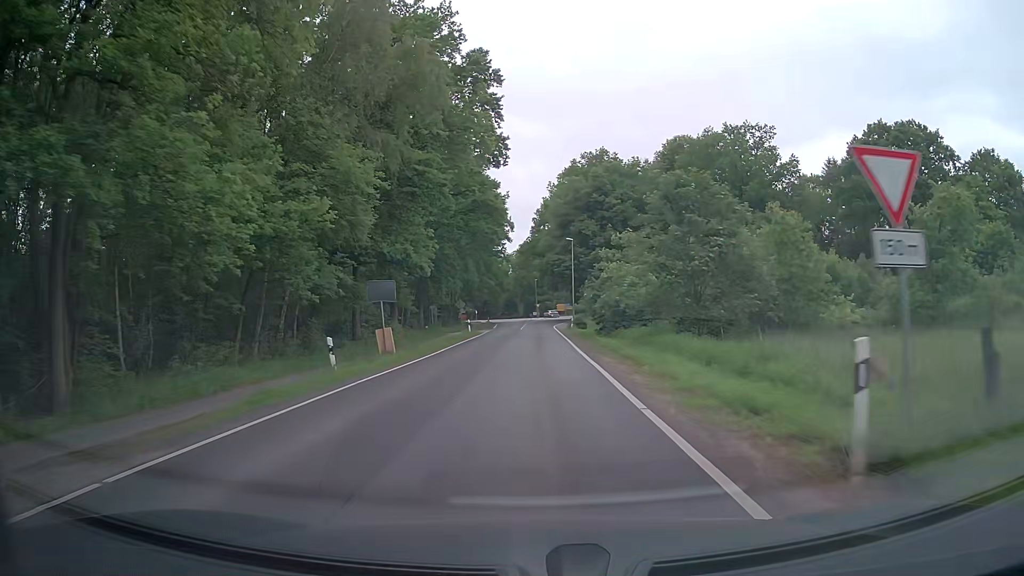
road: tertiary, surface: asphalt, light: Day
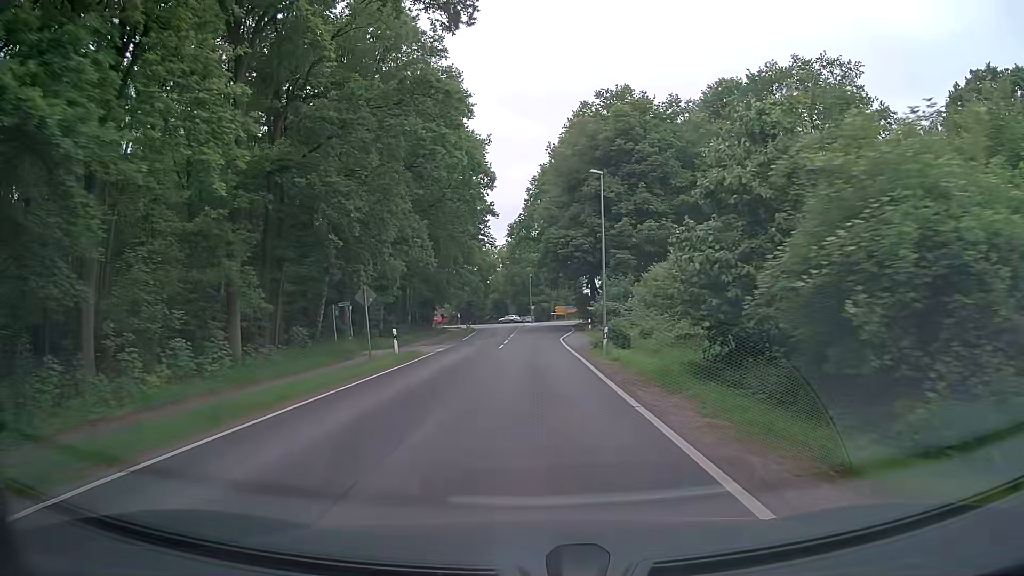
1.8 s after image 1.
(+0.3, +28.3) m; 0°
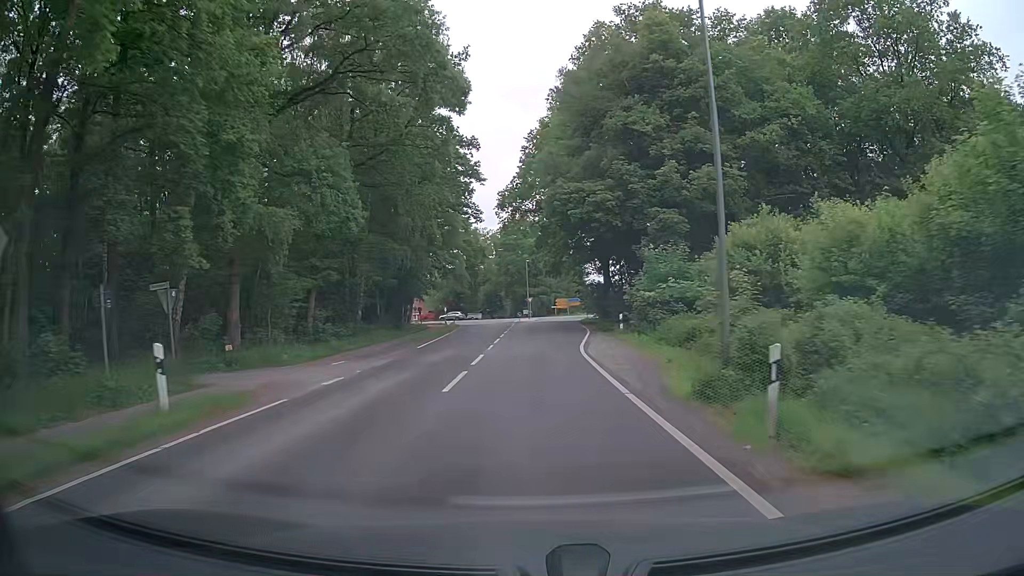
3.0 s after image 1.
(+0.2, +18.2) m; +1°
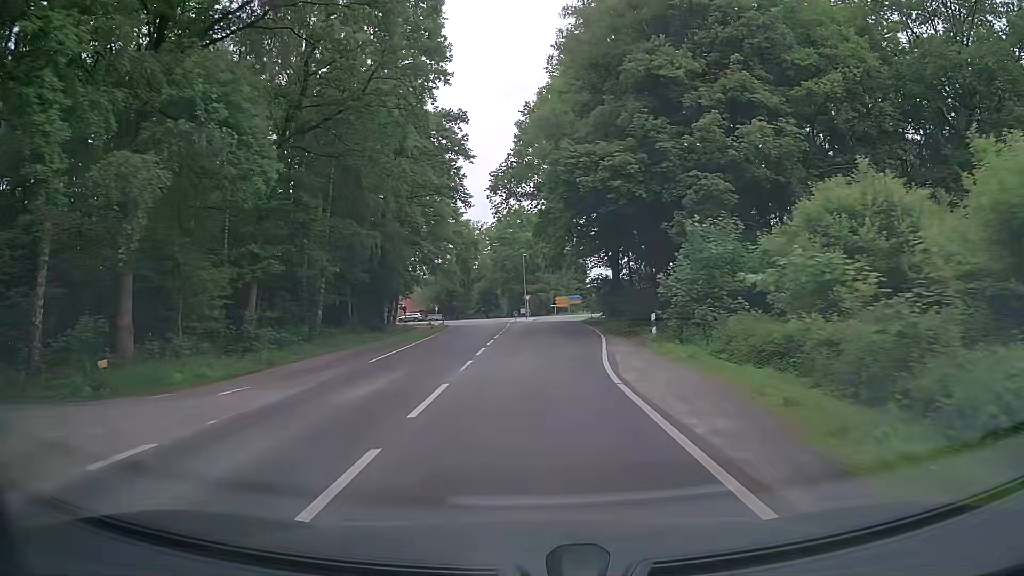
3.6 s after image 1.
(0.0, +8.6) m; 0°
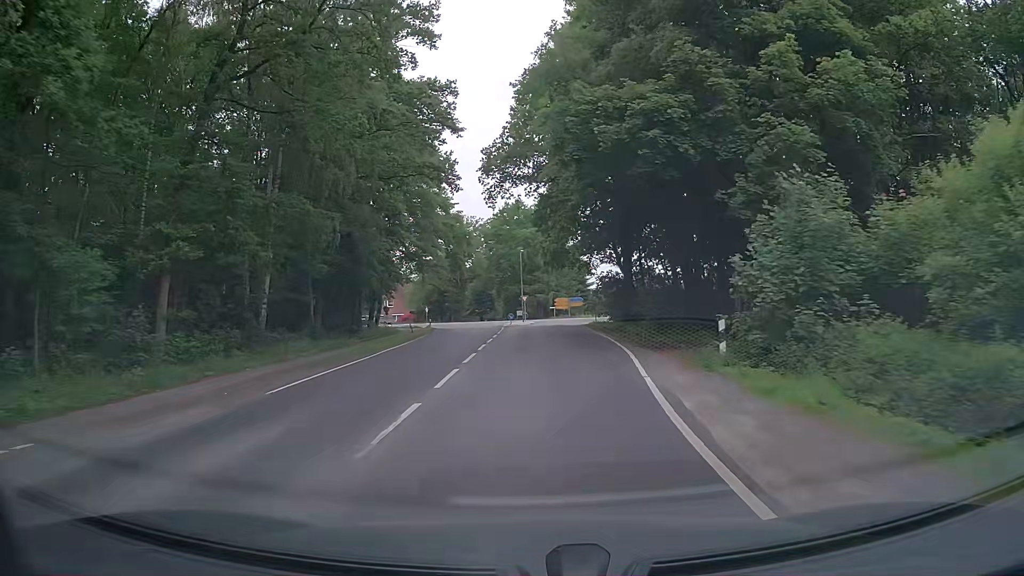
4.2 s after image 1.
(+0.1, +8.2) m; +1°
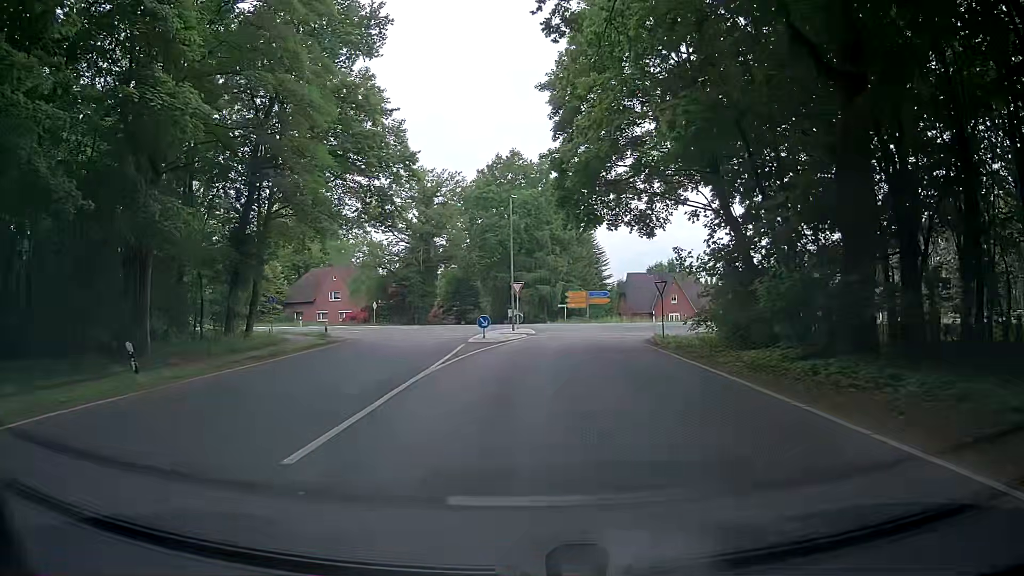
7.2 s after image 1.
(+0.2, +35.0) m; -1°
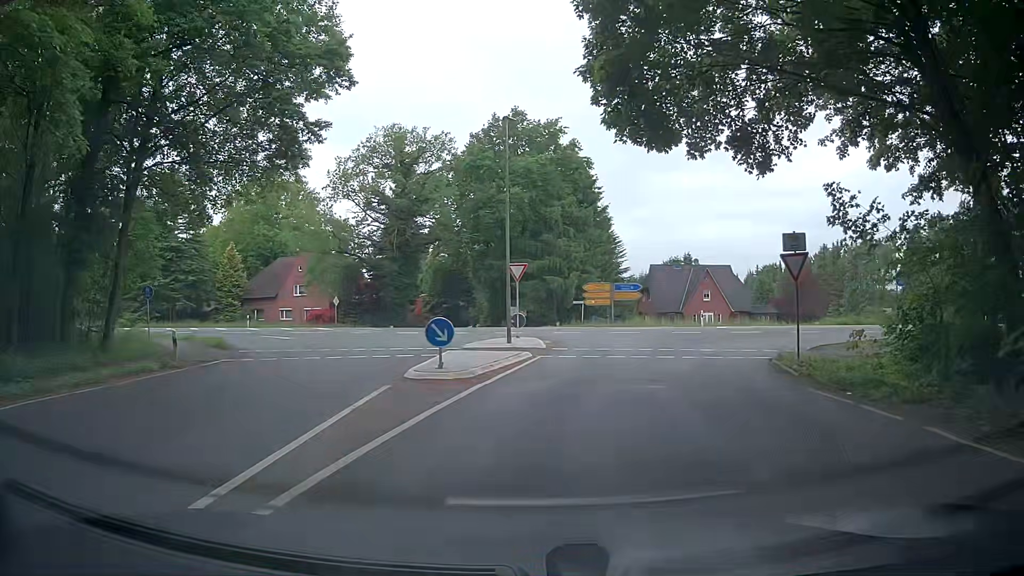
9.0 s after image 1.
(-0.1, +16.1) m; 0°
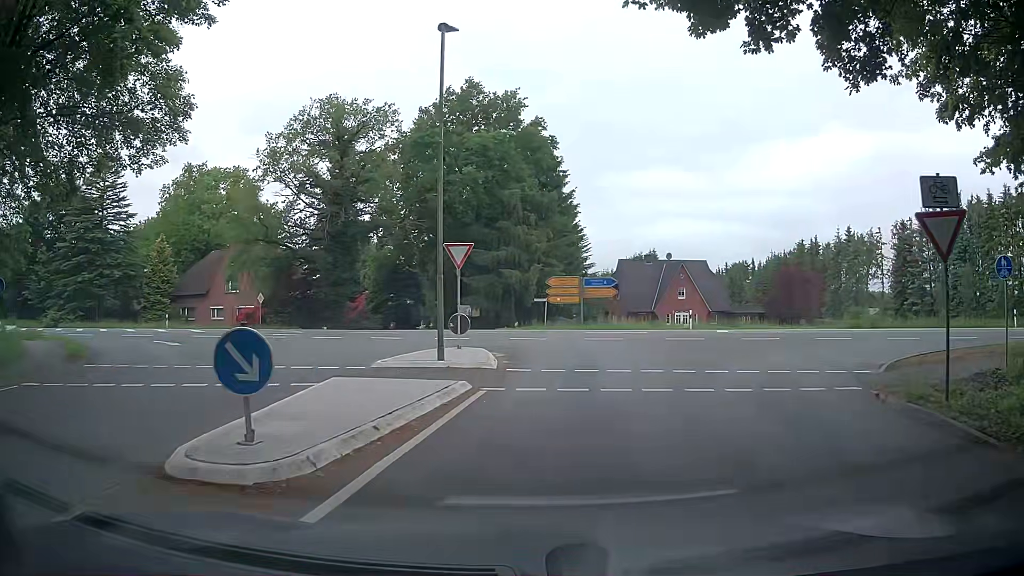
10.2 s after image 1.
(+0.3, +7.9) m; +5°
